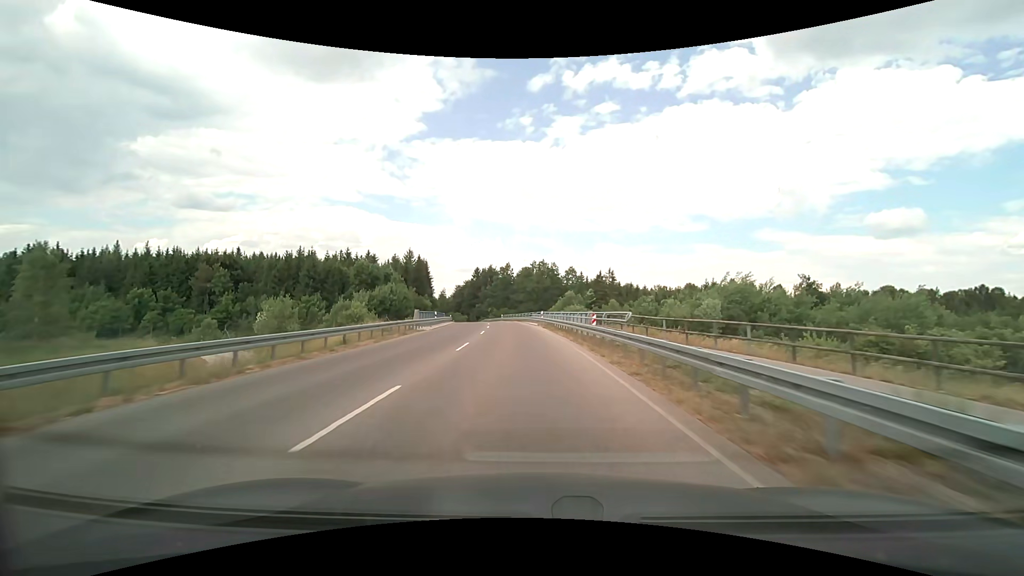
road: tertiary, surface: asphalt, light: Day
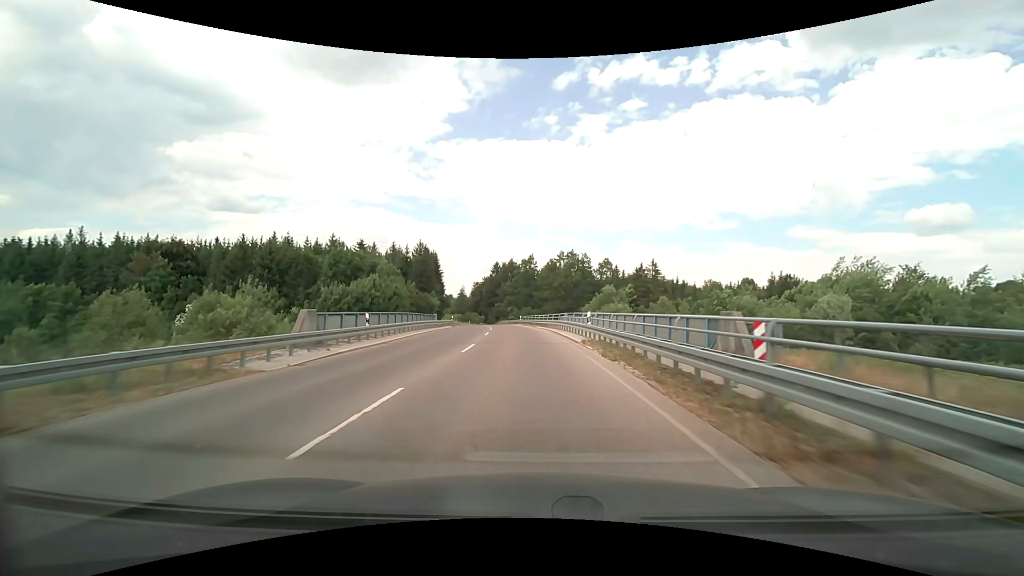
(-0.7, +24.5) m; -3°
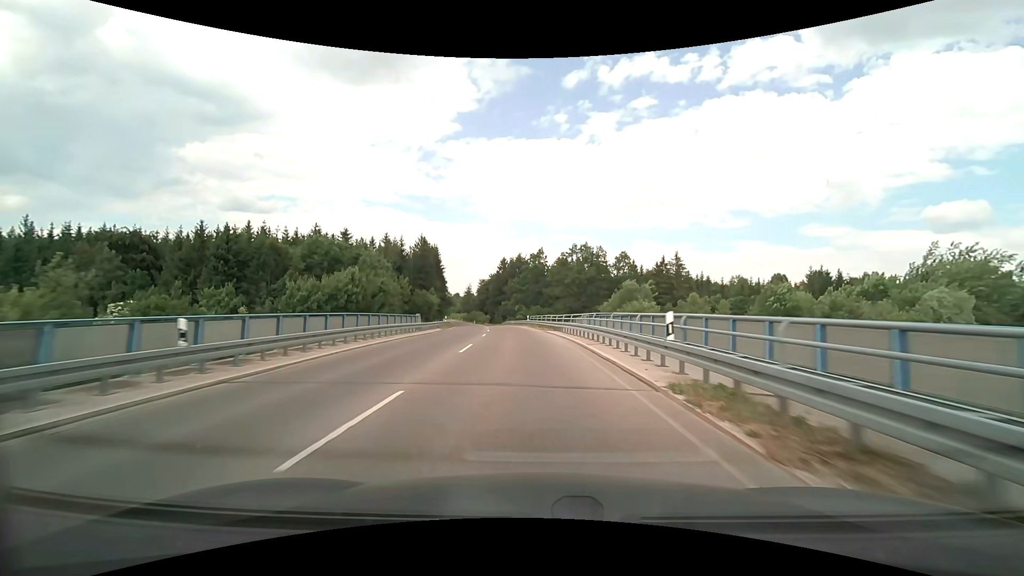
(-0.1, +12.4) m; -1°
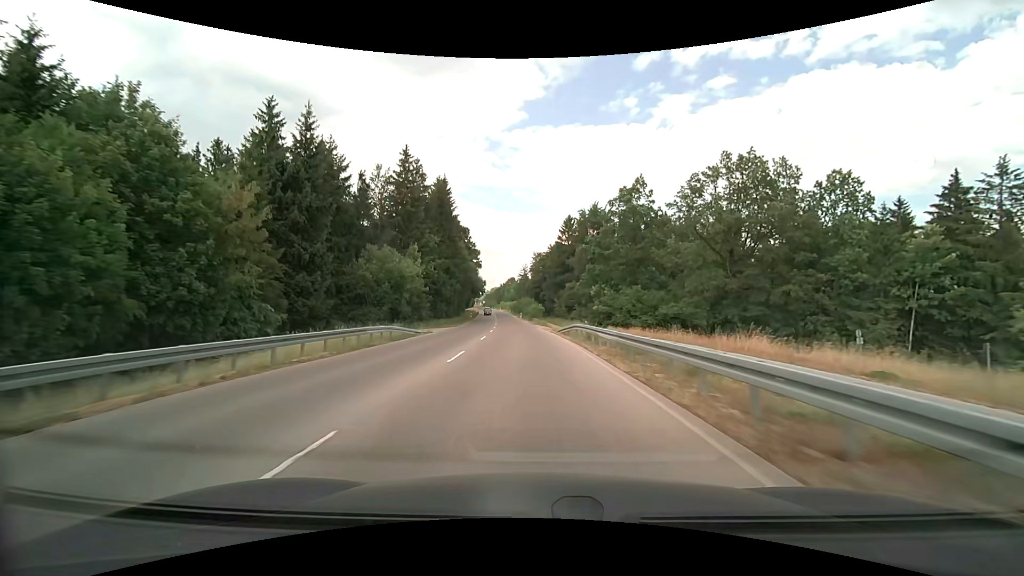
(-3.8, +63.0) m; -7°
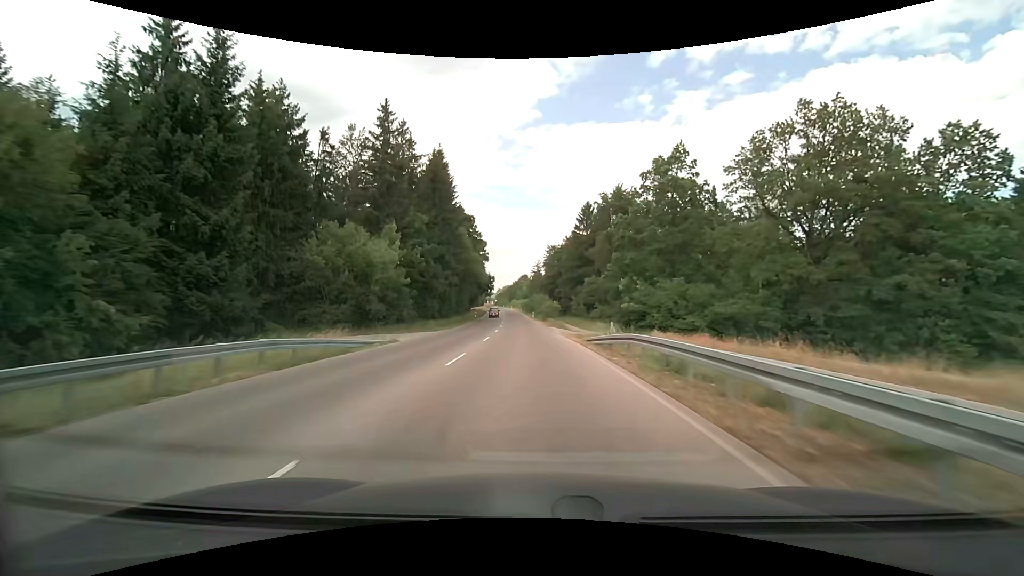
(-0.2, +13.0) m; -2°
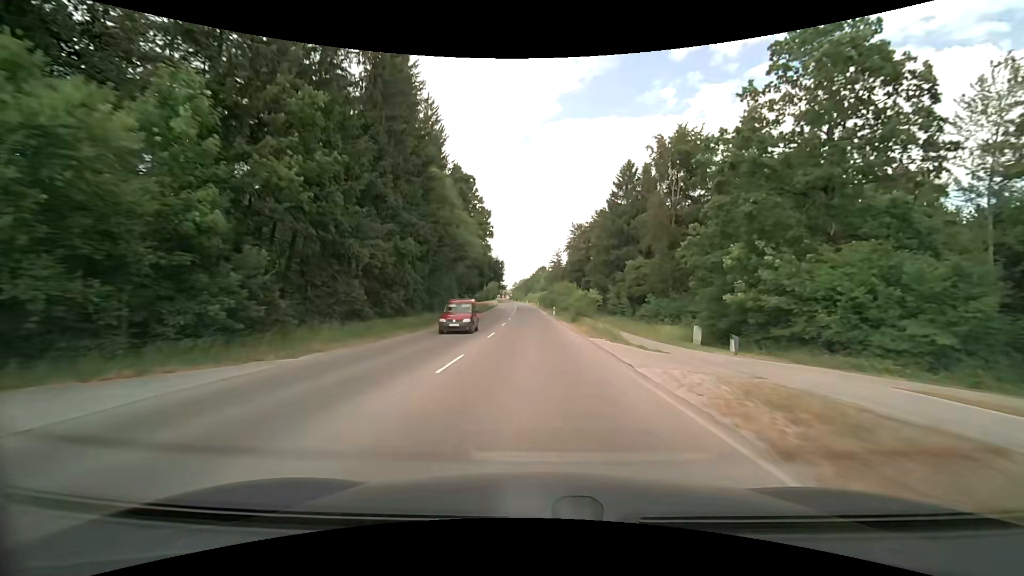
(-0.5, +26.4) m; -2°
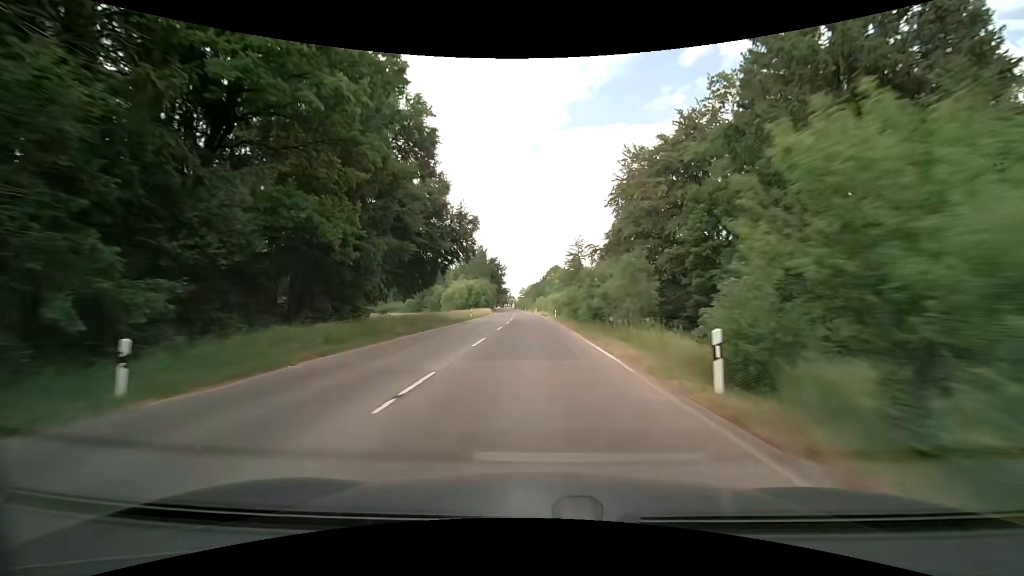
(-0.7, +52.0) m; -2°
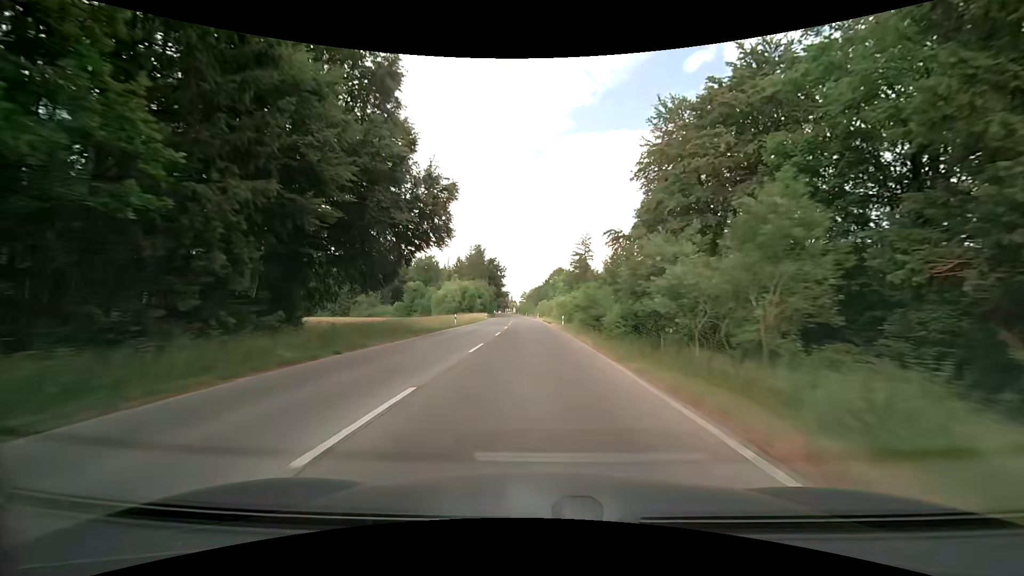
(+0.1, +12.5) m; 0°
